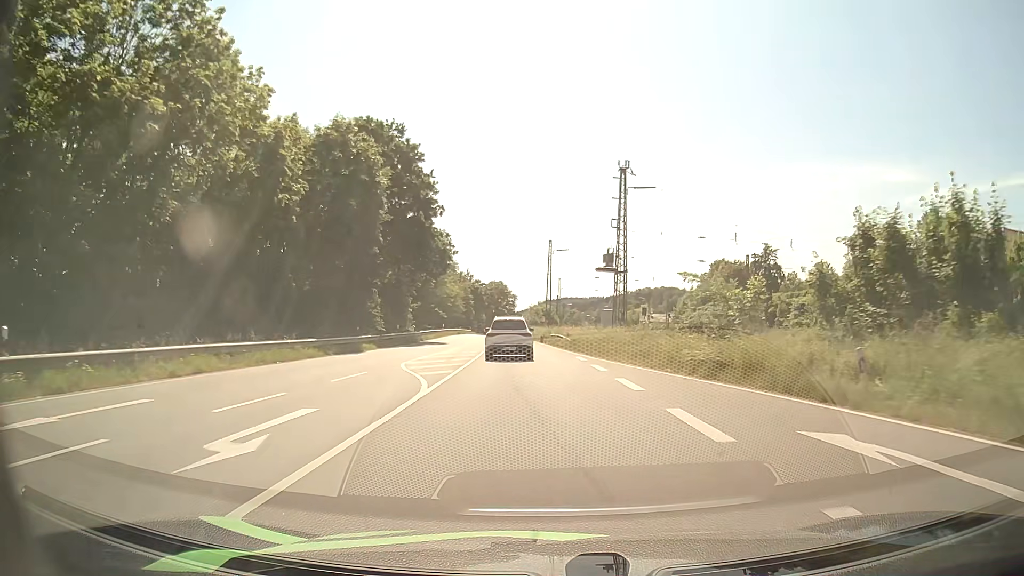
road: primary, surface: asphalt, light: Day
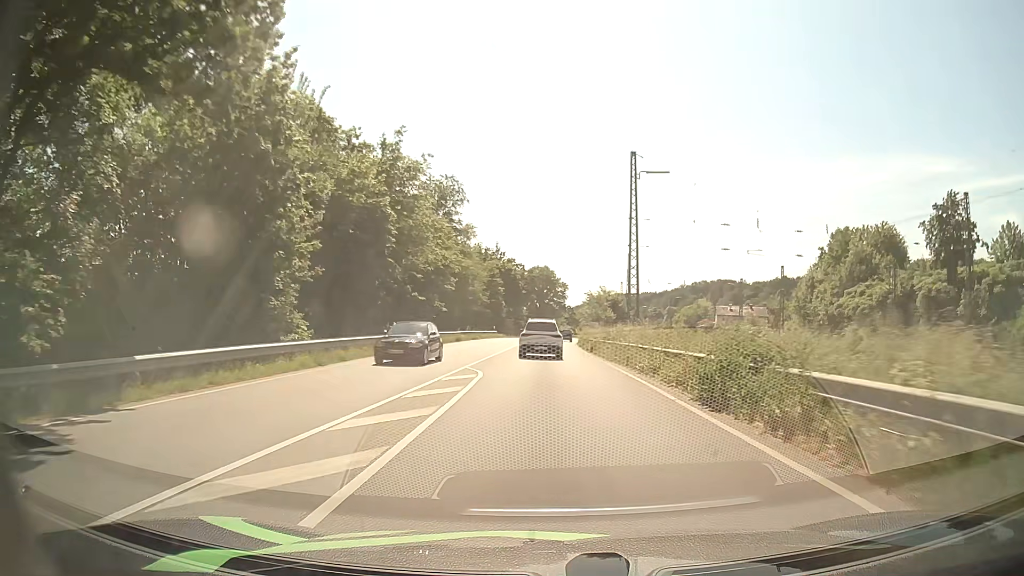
(-2.3, +47.0) m; -4°
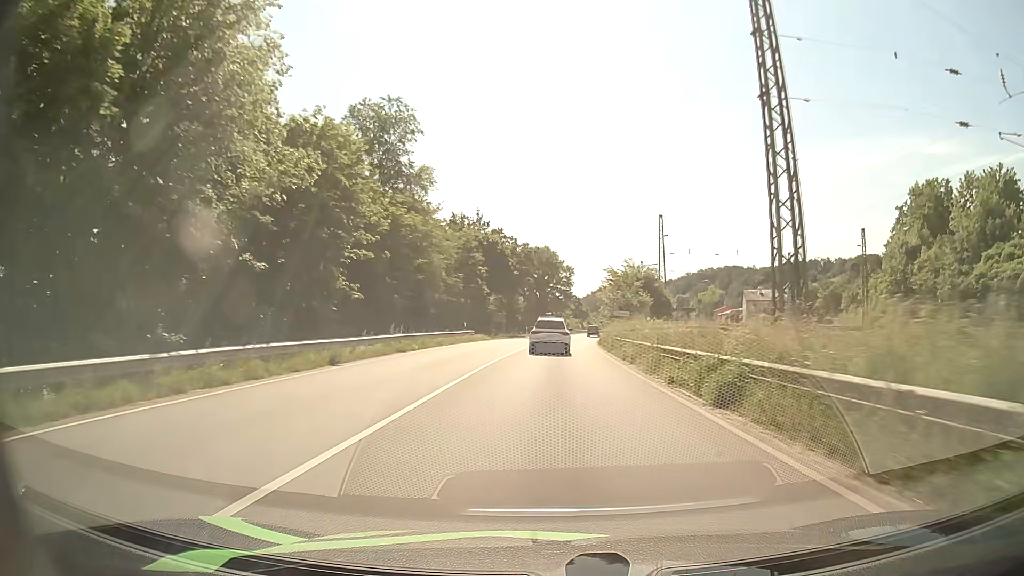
(-0.2, +29.8) m; 0°
(0, +10) (0, +20) (0, +30) (0, +40) (+1, +50) (+1, +60) (+2, +70) (+3, +80) (+4, +90) (+5, +100) m
